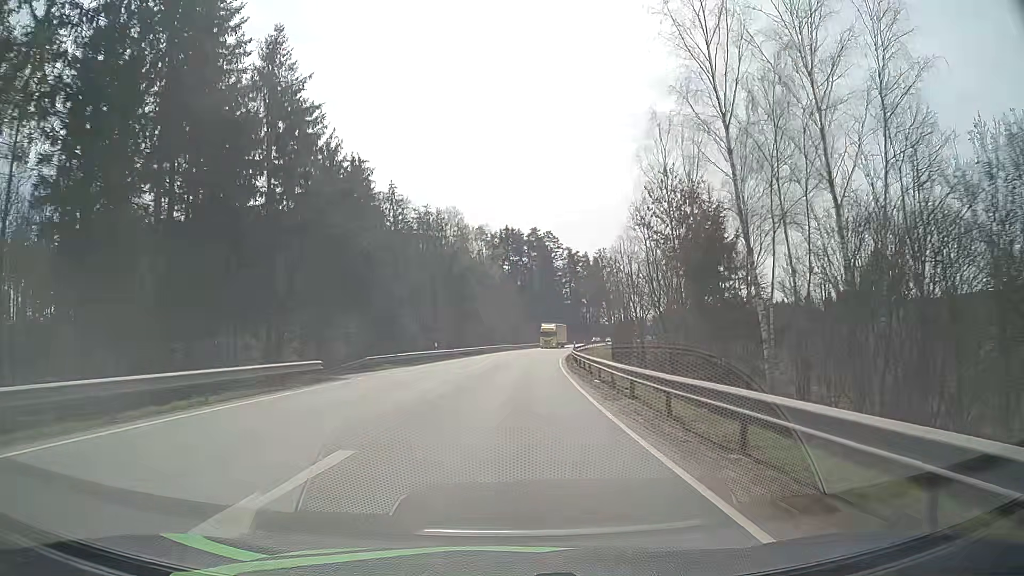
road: primary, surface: asphalt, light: Day
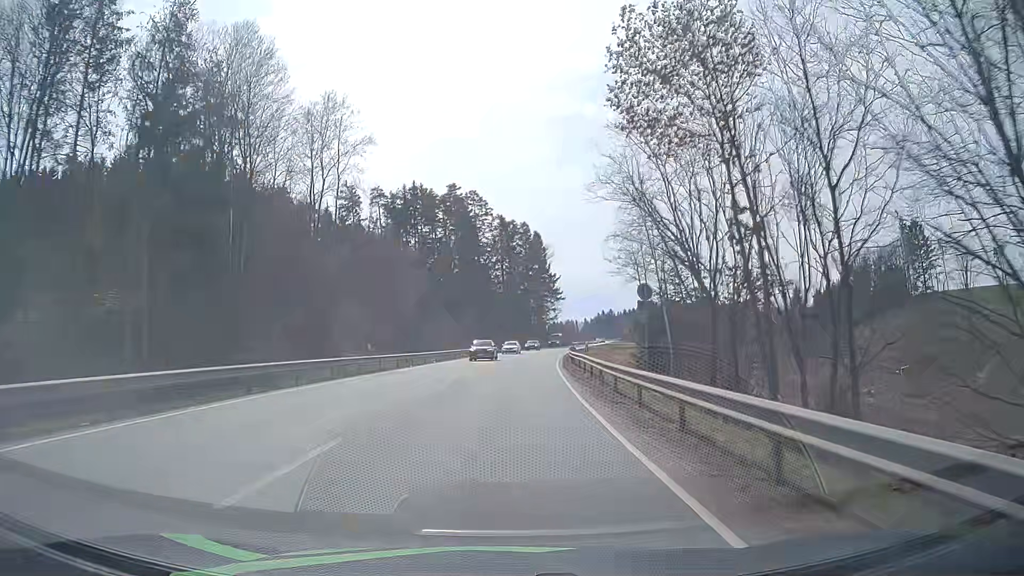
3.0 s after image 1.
(+3.8, +66.2) m; +6°
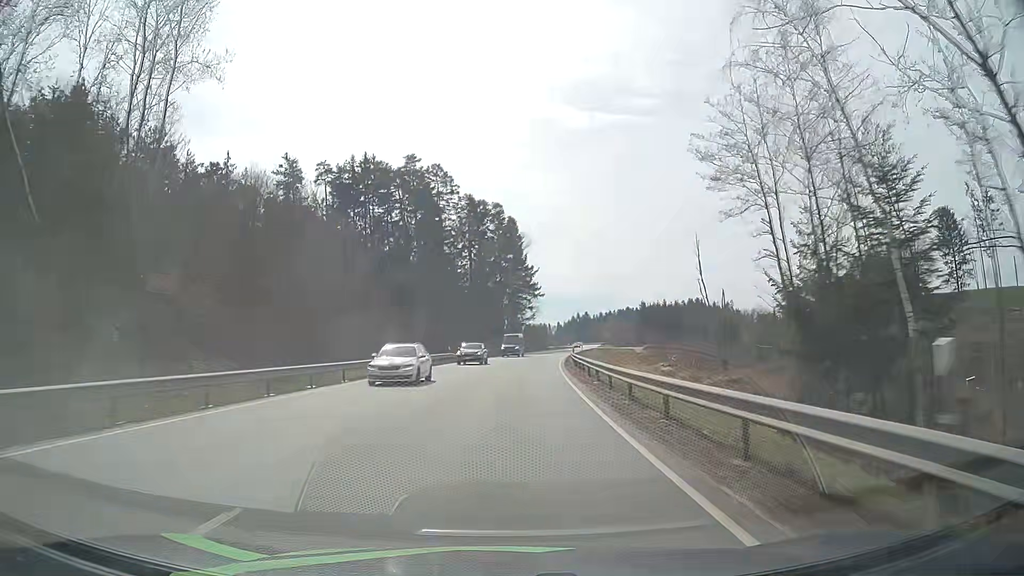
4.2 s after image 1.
(+0.5, +26.8) m; +2°
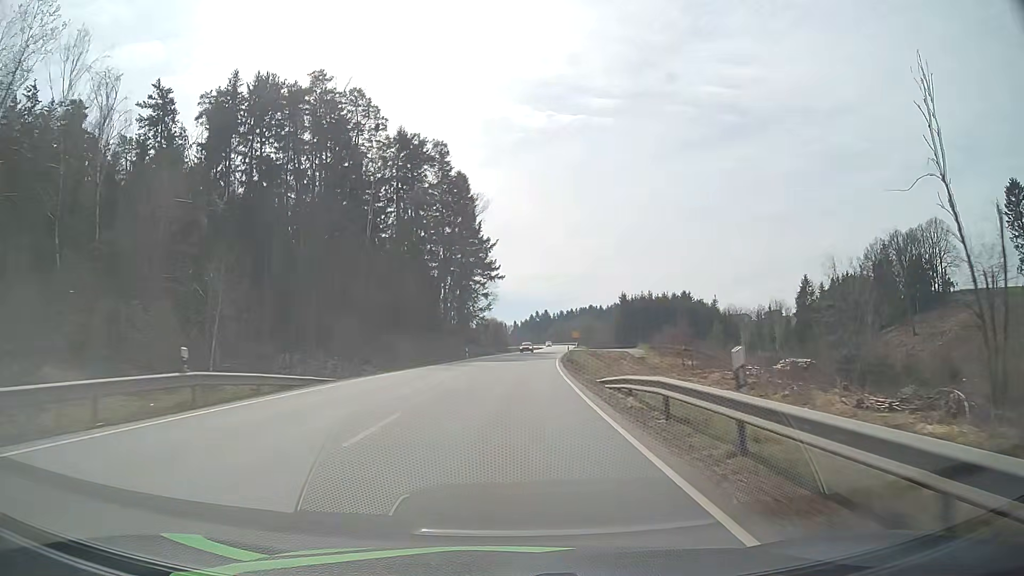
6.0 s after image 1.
(+1.6, +40.7) m; +4°
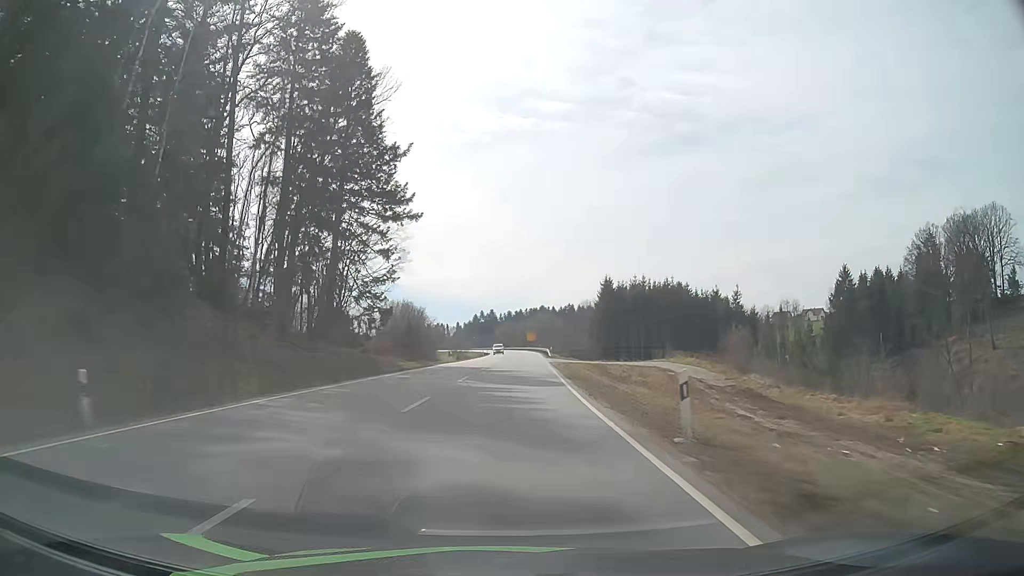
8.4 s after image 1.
(+2.2, +55.2) m; +5°
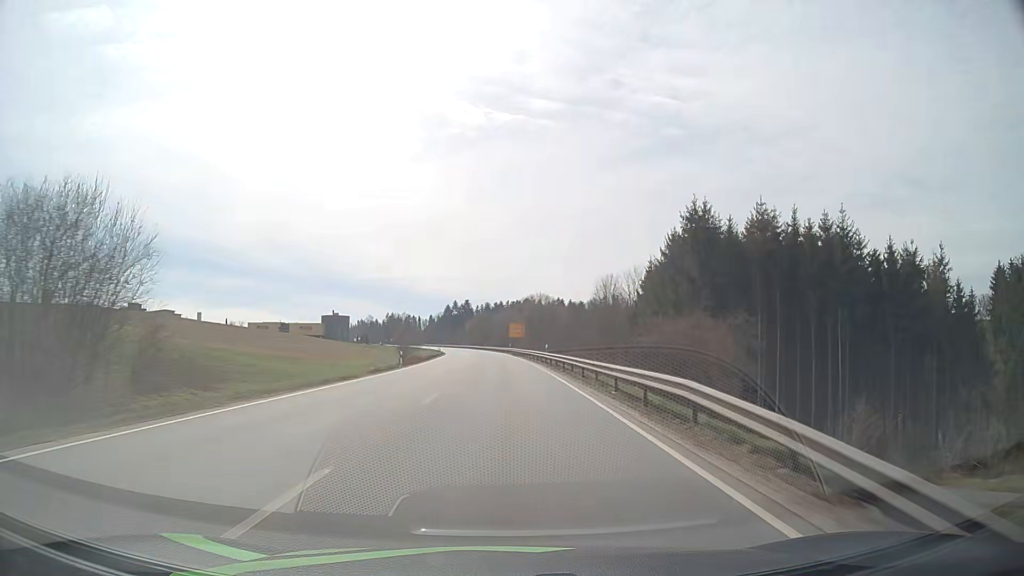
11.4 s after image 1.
(+1.6, +70.6) m; +2°
(0, +10) (0, +20) (0, +30) (0, +40) (0, +50) (-1, +60) (-1, +70) (-1, +80) (-2, +90) (-3, +100) m
